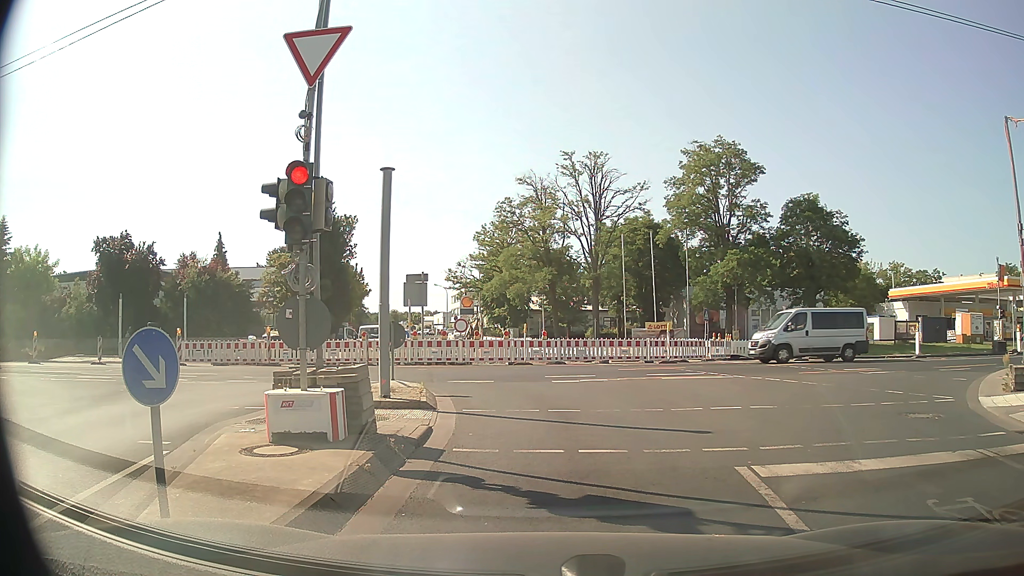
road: tertiary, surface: asphalt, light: Day
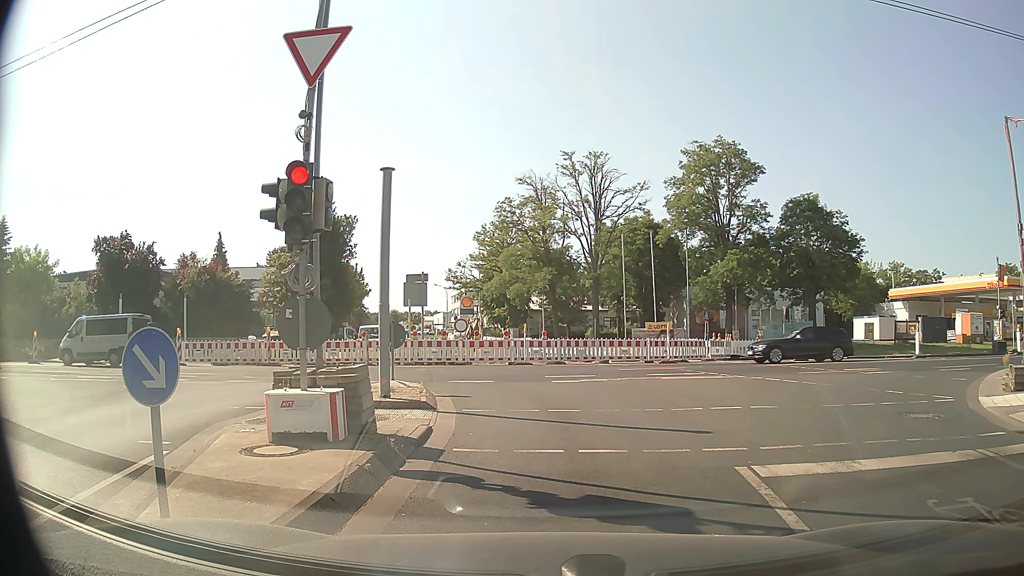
(0.0, 0.0) m; 0°
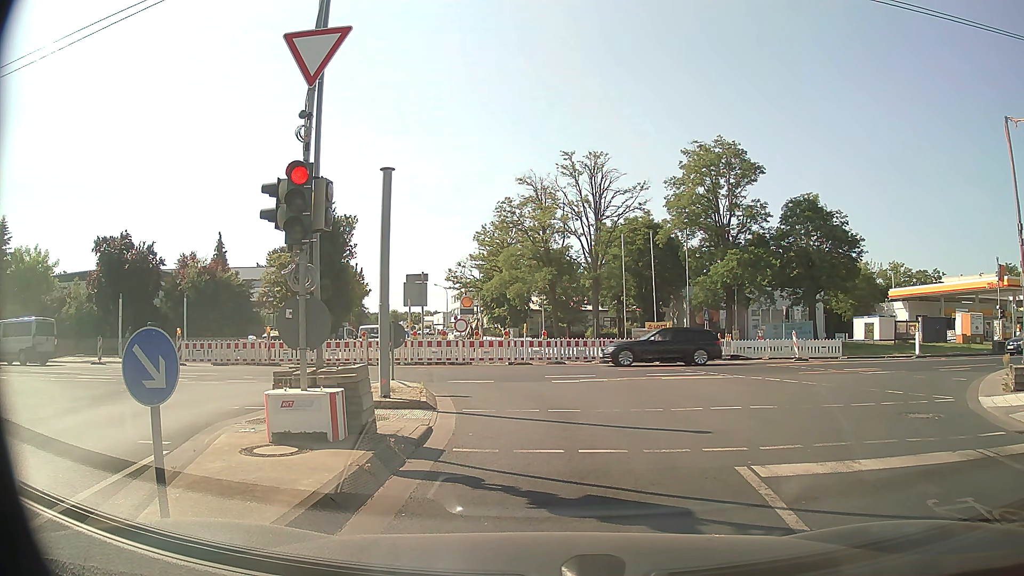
(0.0, 0.0) m; 0°
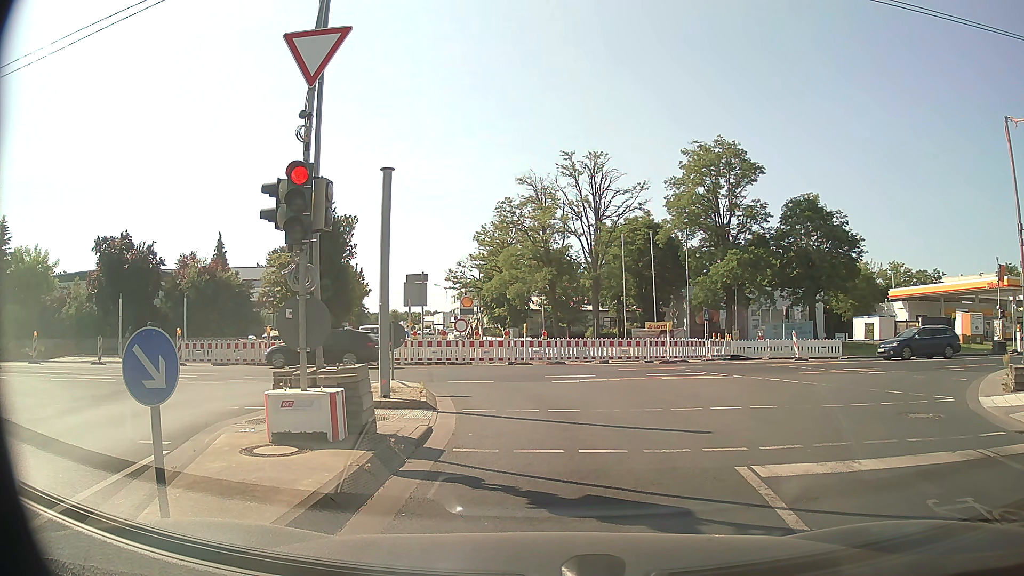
(0.0, 0.0) m; 0°
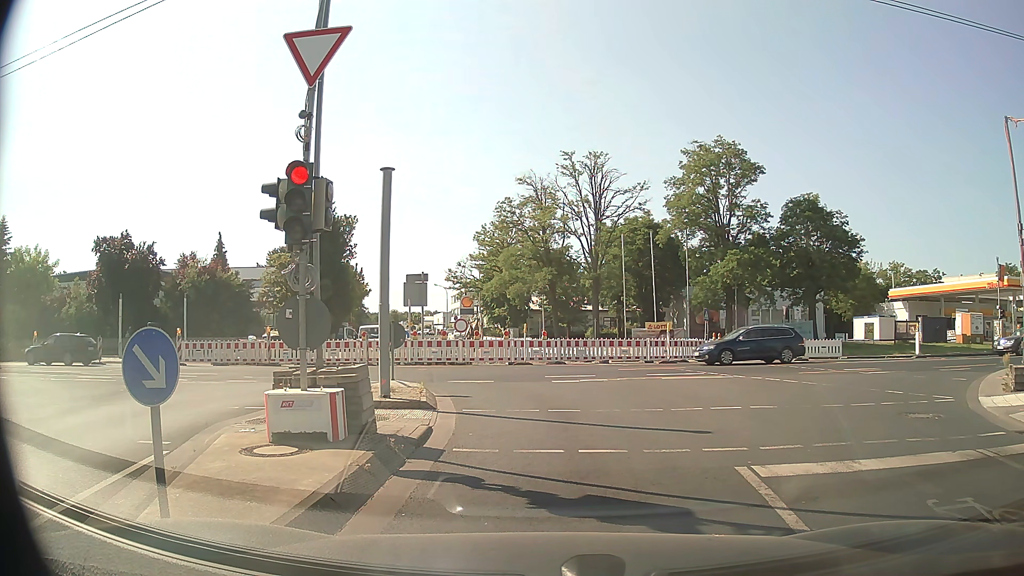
(0.0, 0.0) m; 0°
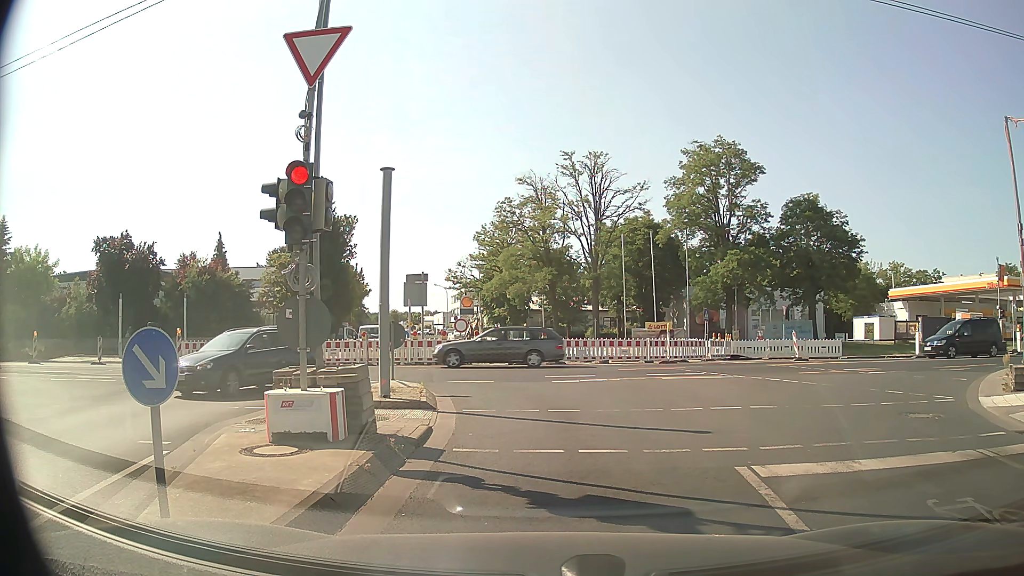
(0.0, 0.0) m; 0°
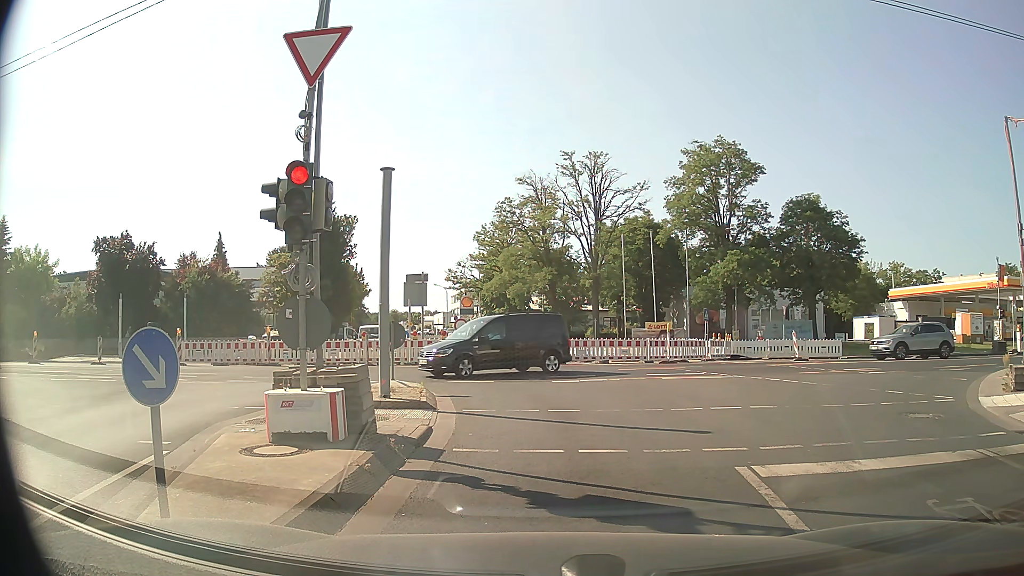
(0.0, 0.0) m; 0°
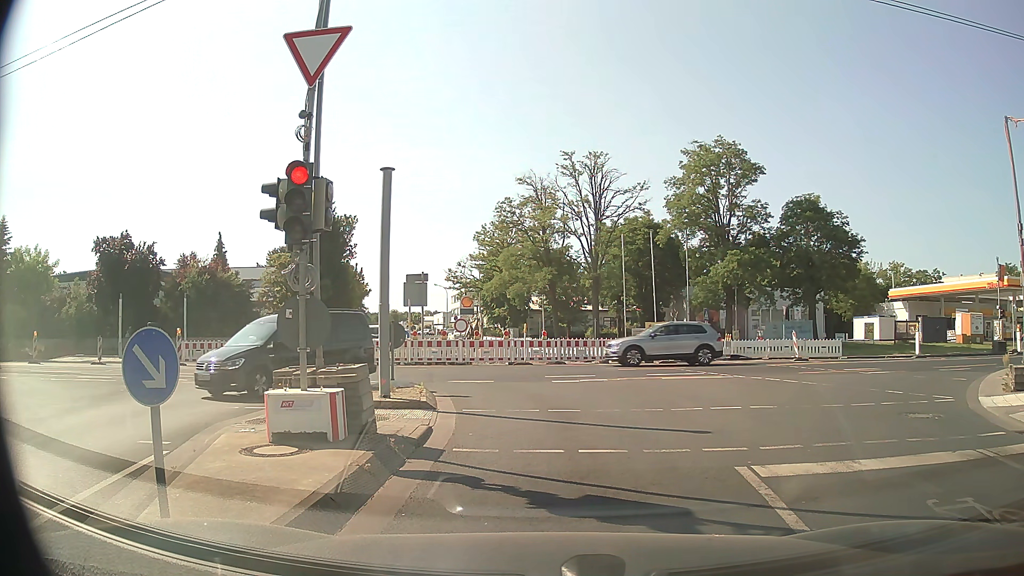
(0.0, 0.0) m; 0°
(0, +10) (-2, +20) (-10, +26) (-20, +27) (-30, +27) (-39, +26) (-49, +26) (-59, +26) (-69, +26) (-79, +27) m
